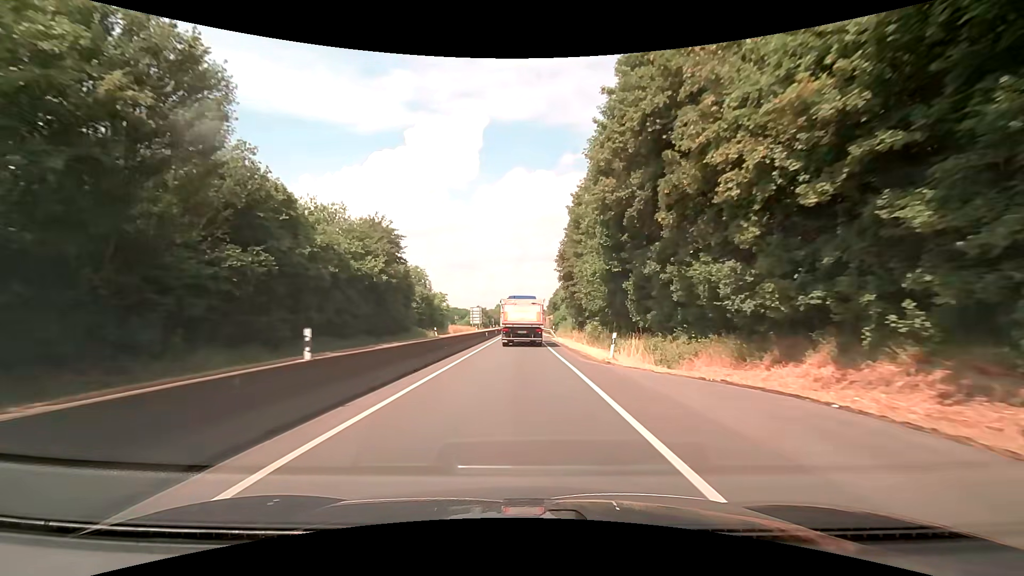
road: trunk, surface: asphalt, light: Day
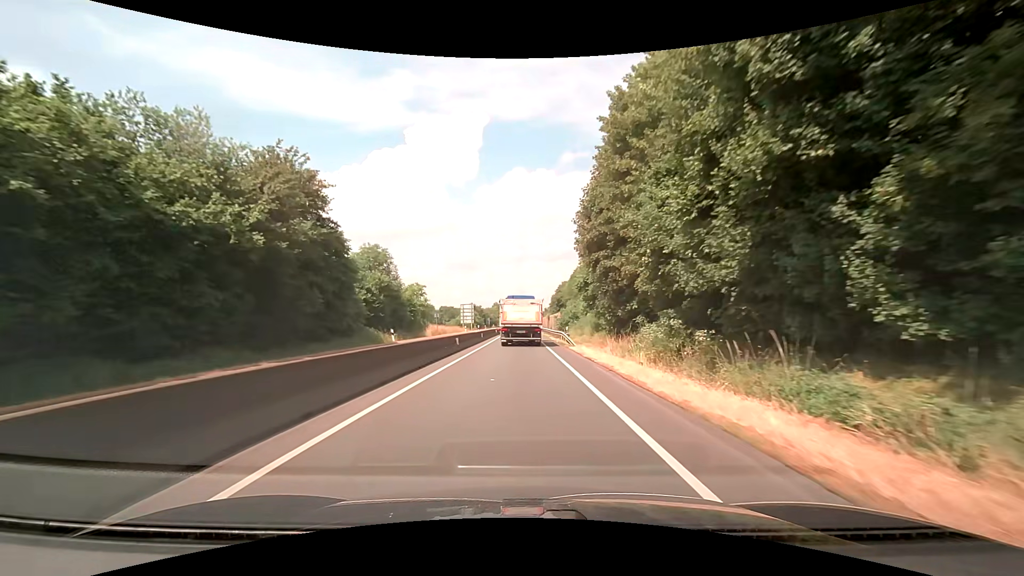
(+0.1, +19.1) m; +1°
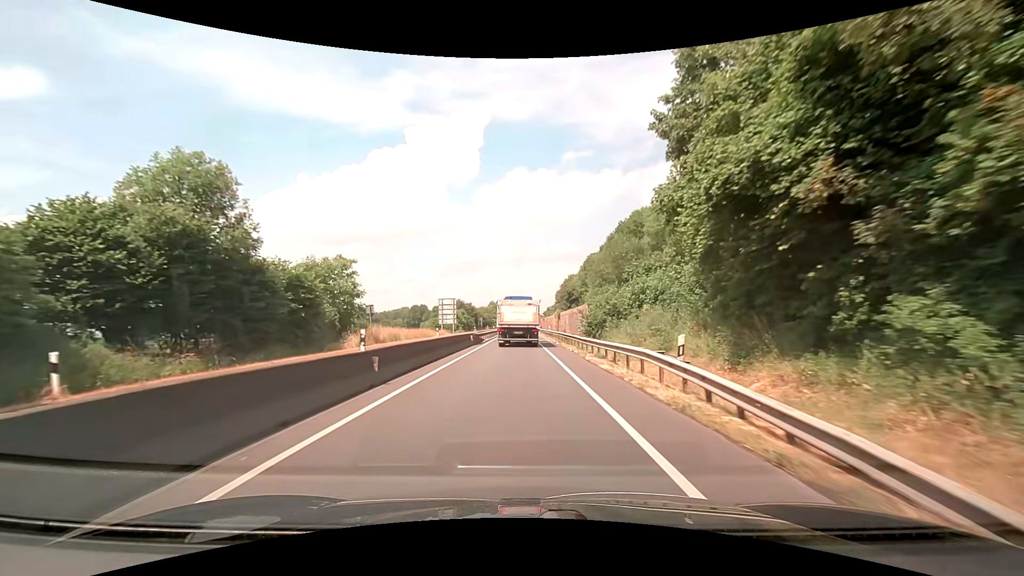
(-0.3, +28.7) m; 0°
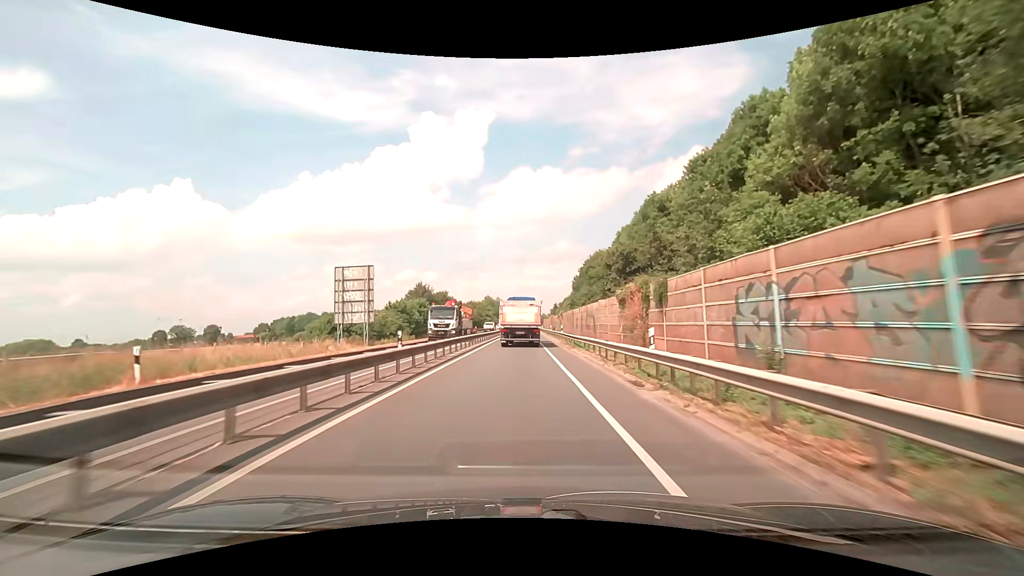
(-0.2, +48.1) m; 0°
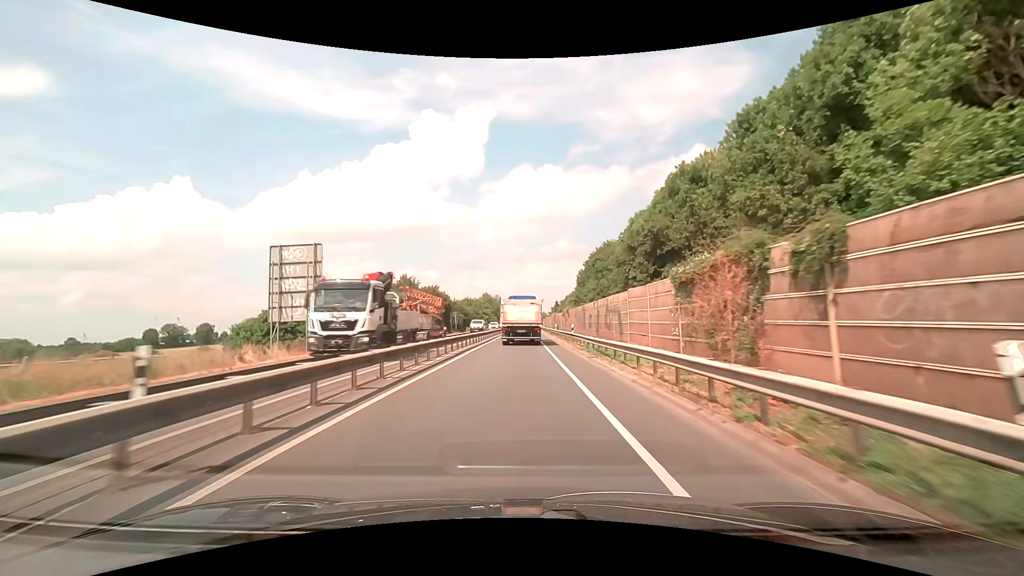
(0.0, +9.7) m; 0°
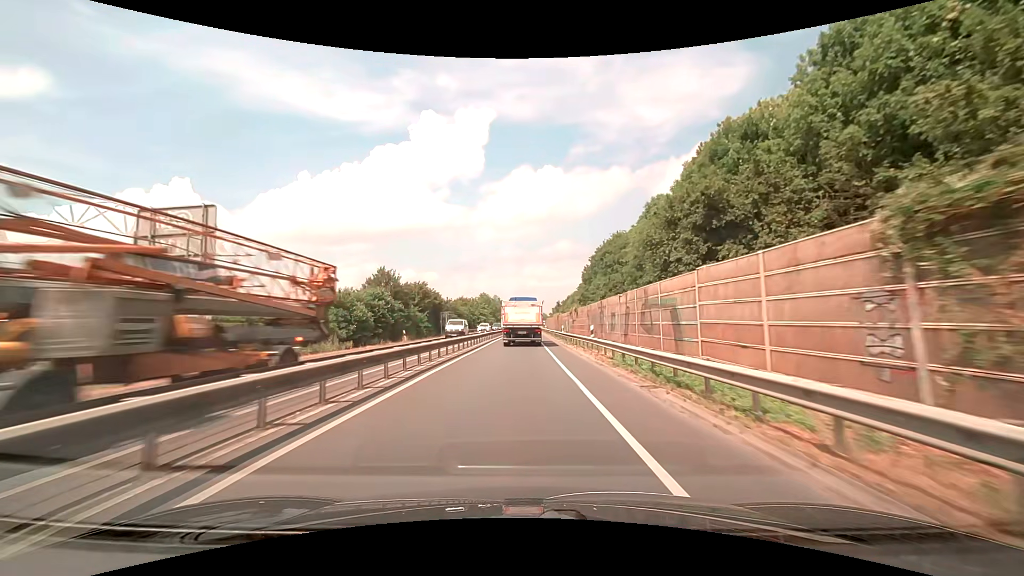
(0.0, +9.7) m; 0°
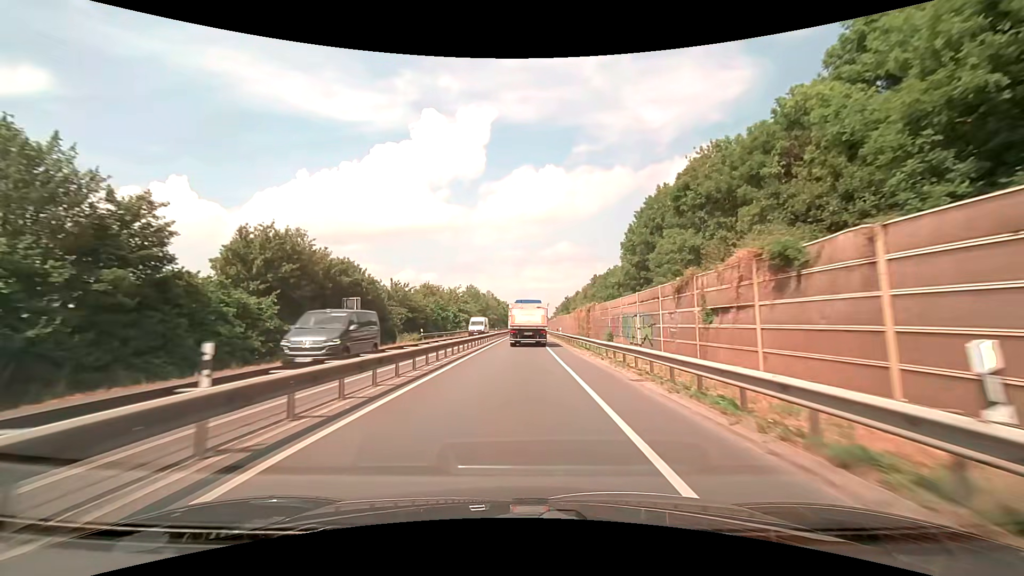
(-0.2, +39.6) m; 0°
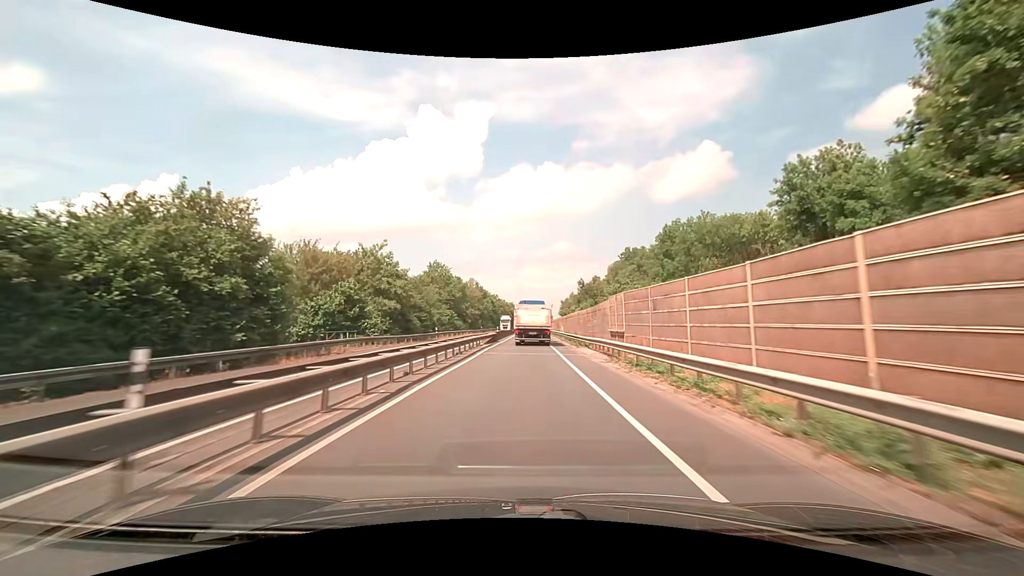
(+0.1, +51.6) m; 0°
(0, +10) (0, +20) (0, +30) (0, +40) (0, +50) (0, +60) (+1, +70) (+1, +80) (+1, +90) (+1, +100) m
